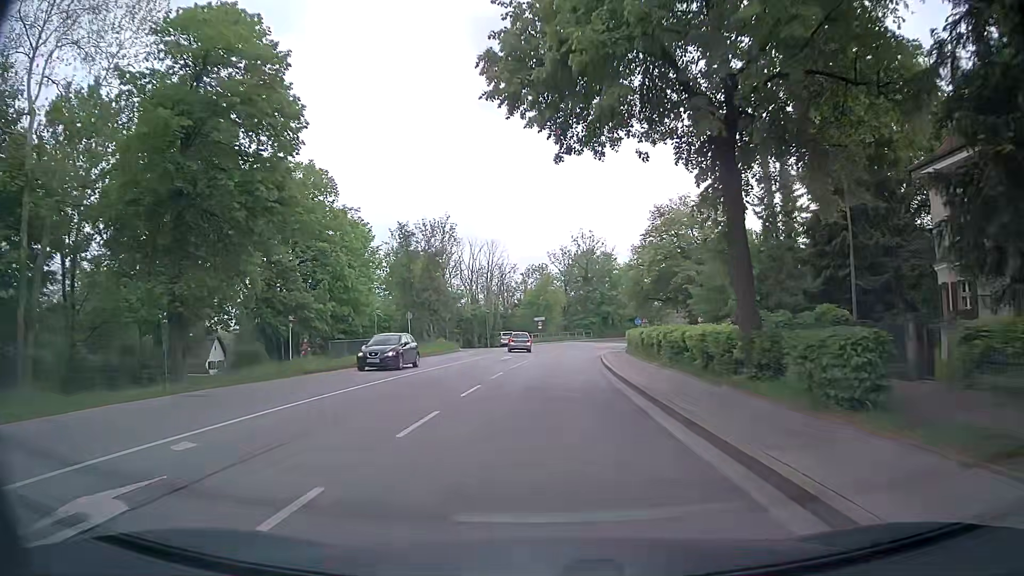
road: secondary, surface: asphalt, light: Day
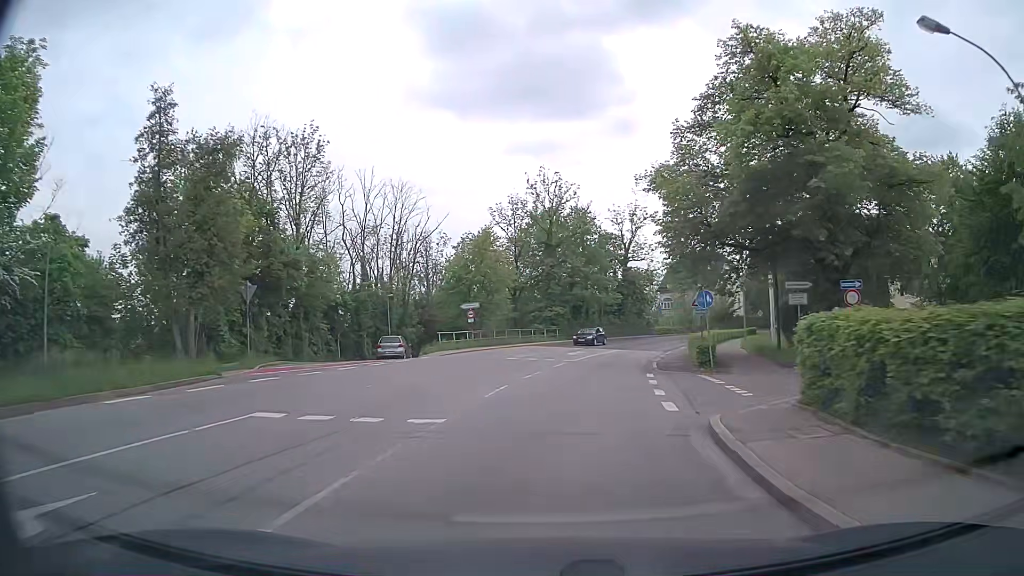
(+1.3, +36.7) m; +4°
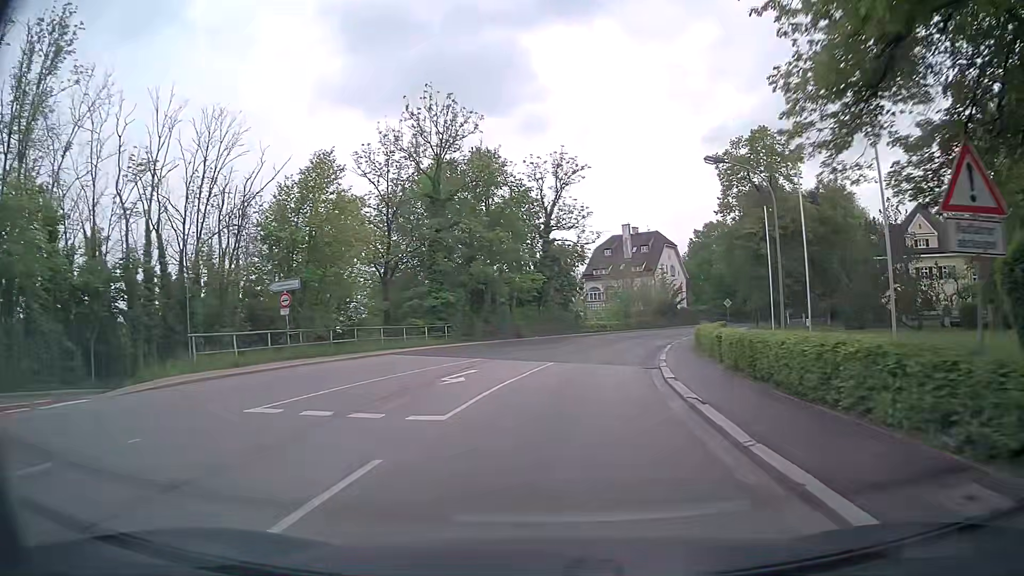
(+1.5, +21.9) m; +8°
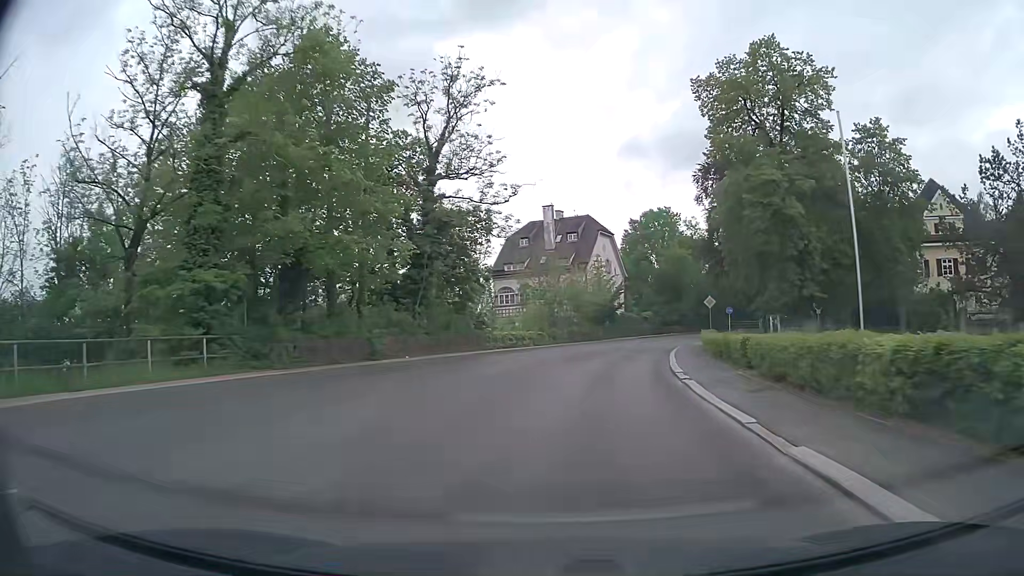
(+1.4, +21.8) m; +8°
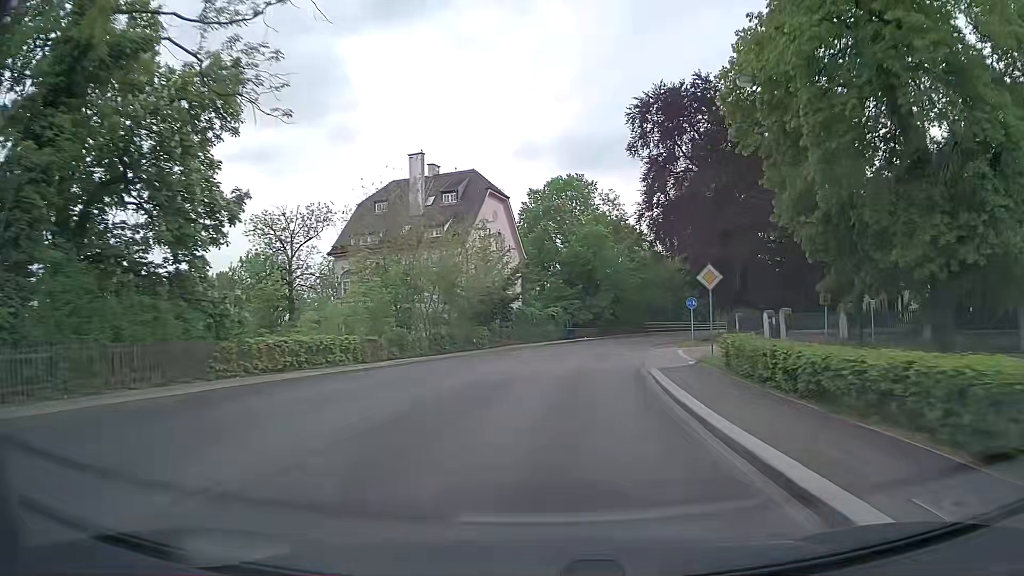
(+1.8, +21.8) m; +9°
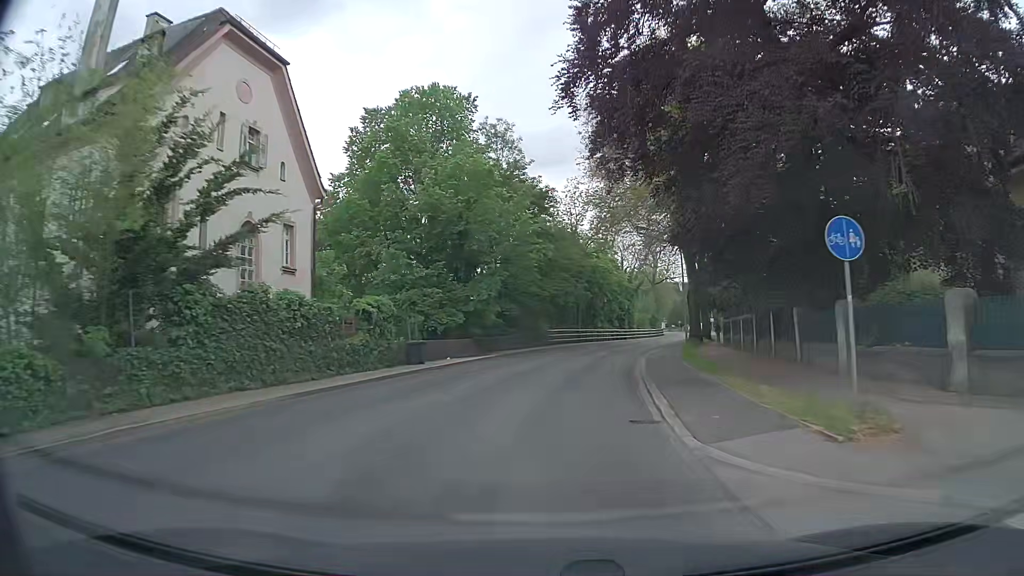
(+2.6, +29.2) m; +10°
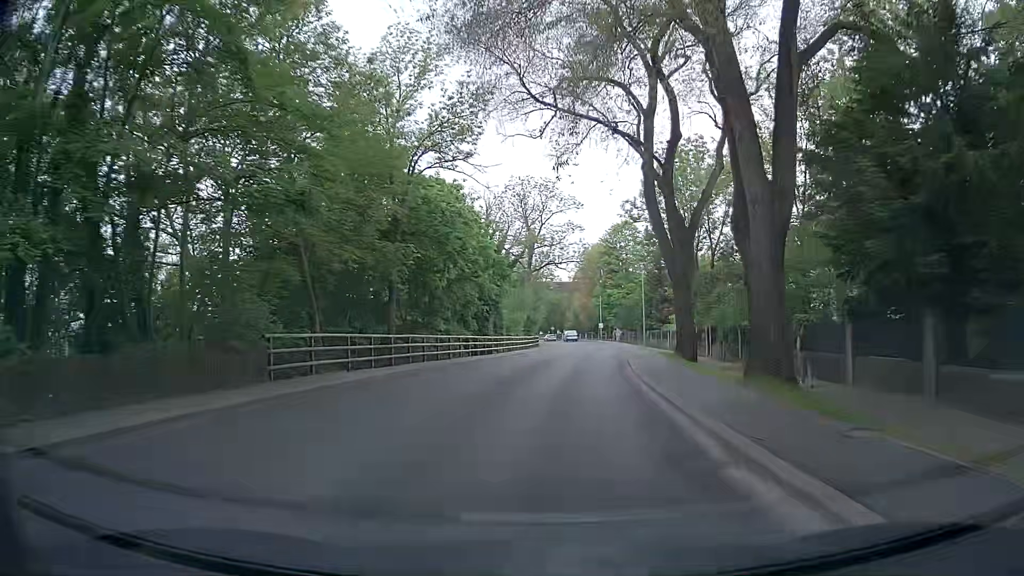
(+3.5, +36.8) m; +12°
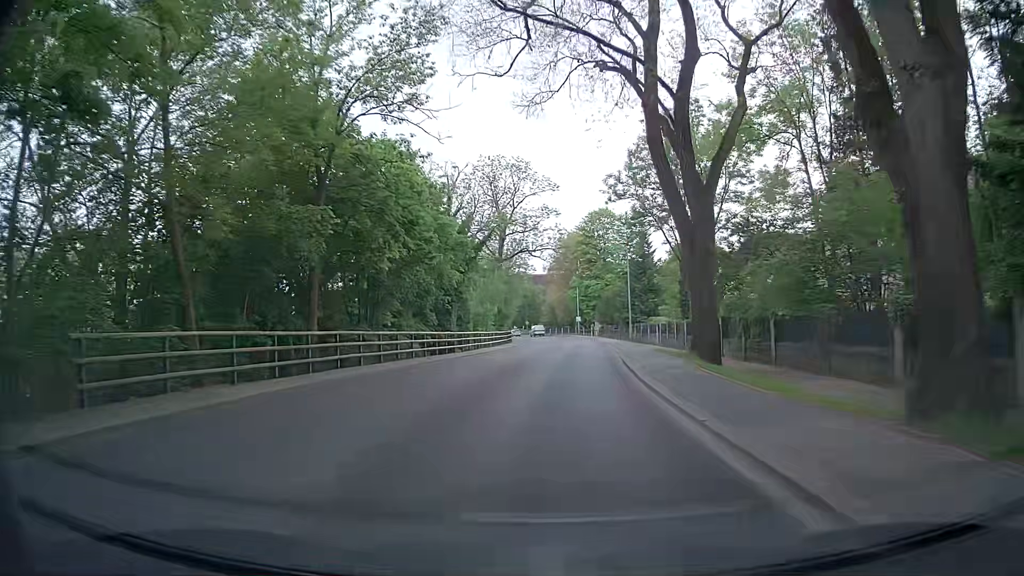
(+0.1, +7.5) m; +2°
(0, +10) (0, +20) (+1, +30) (+2, +40) (+2, +50) (+2, +60) (+3, +70) (+2, +80) (+2, +90) (+2, +100) m
